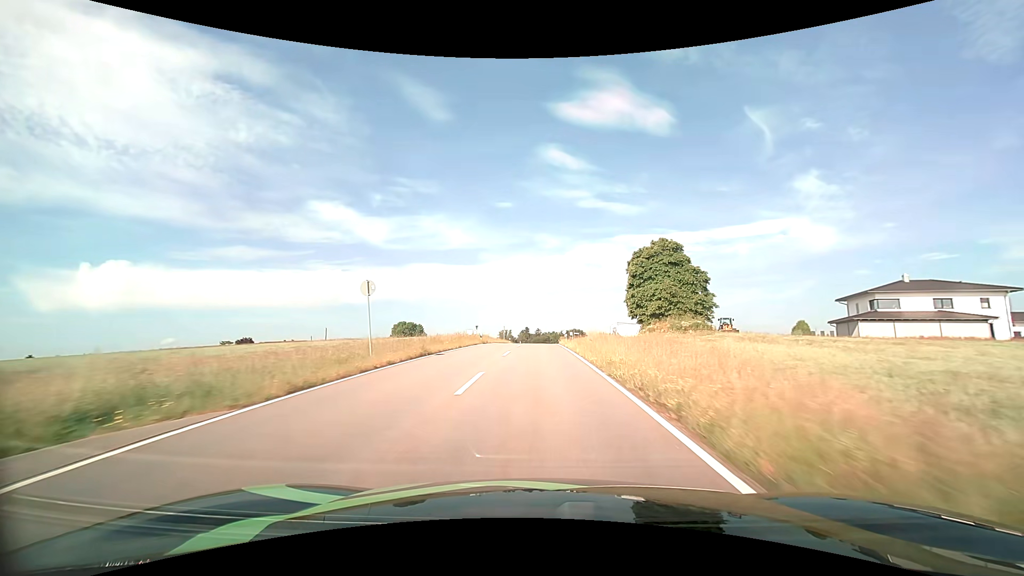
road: tertiary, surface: asphalt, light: Day
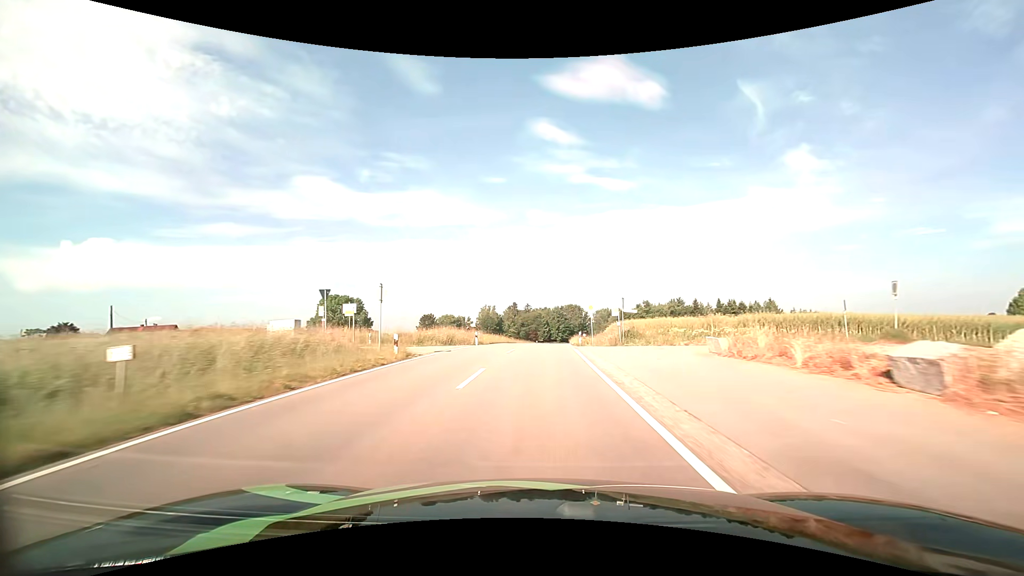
(+0.4, +61.3) m; +1°
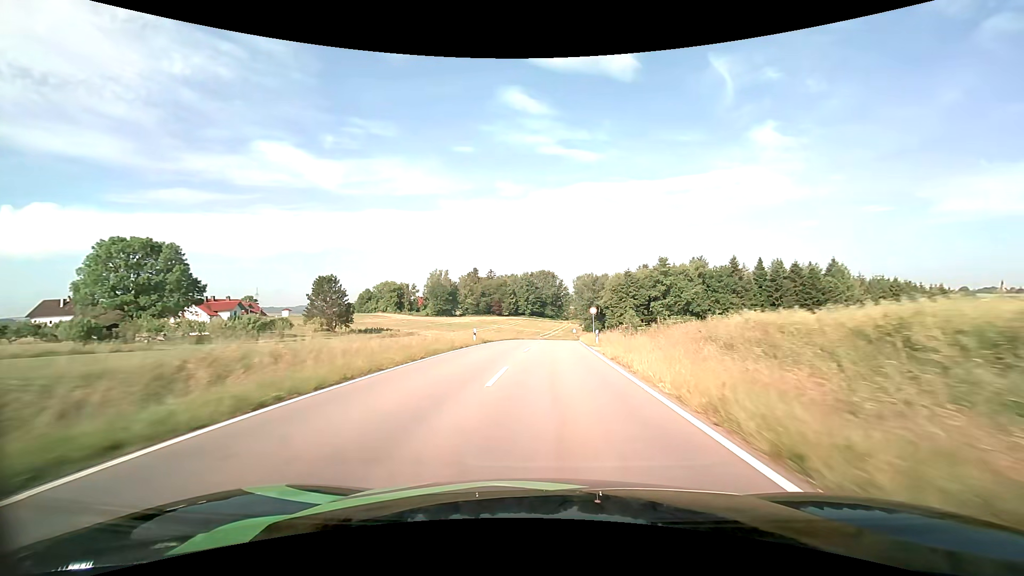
(+1.8, +61.4) m; +4°
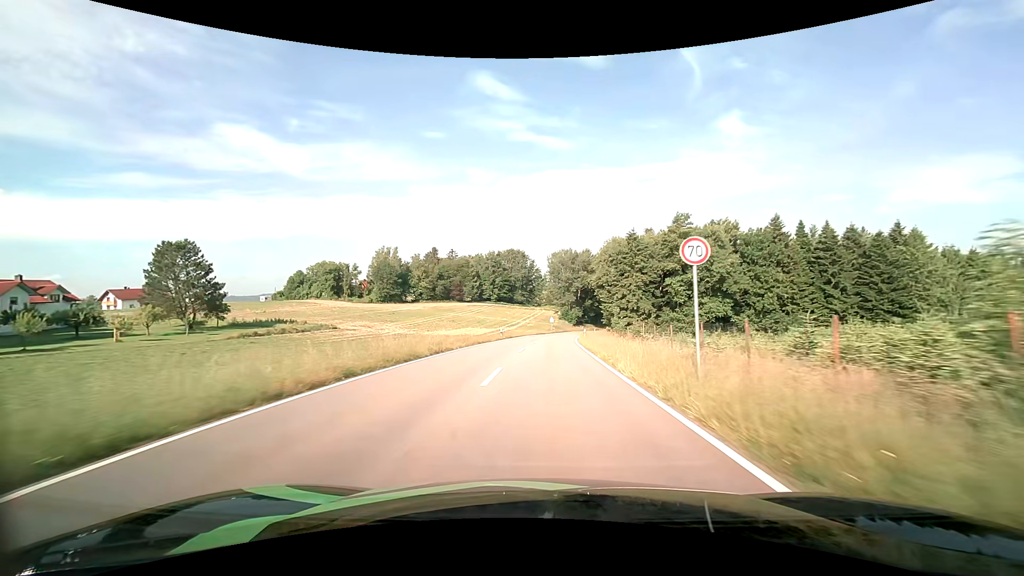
(+1.2, +36.5) m; +3°
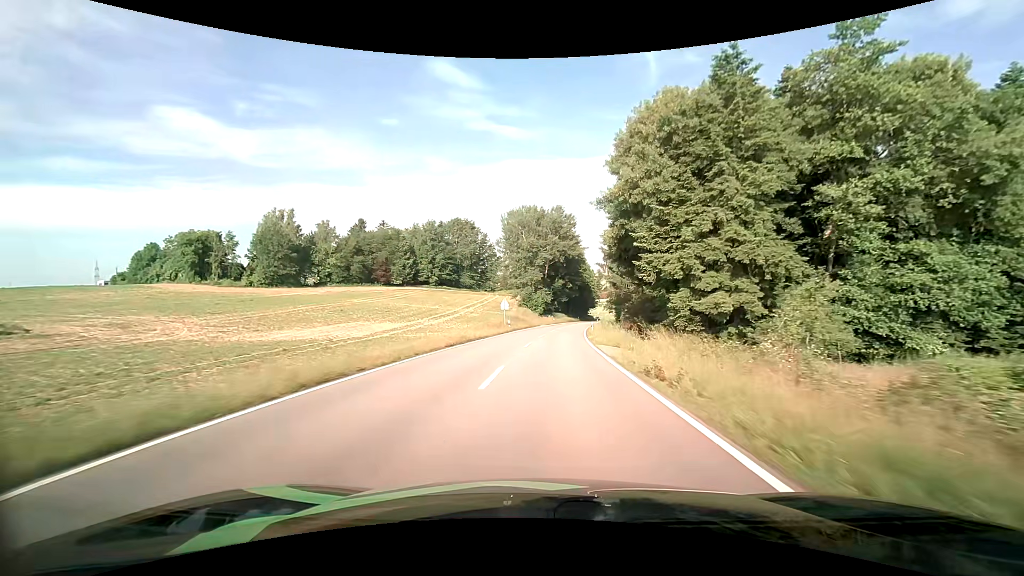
(+1.7, +50.0) m; +5°
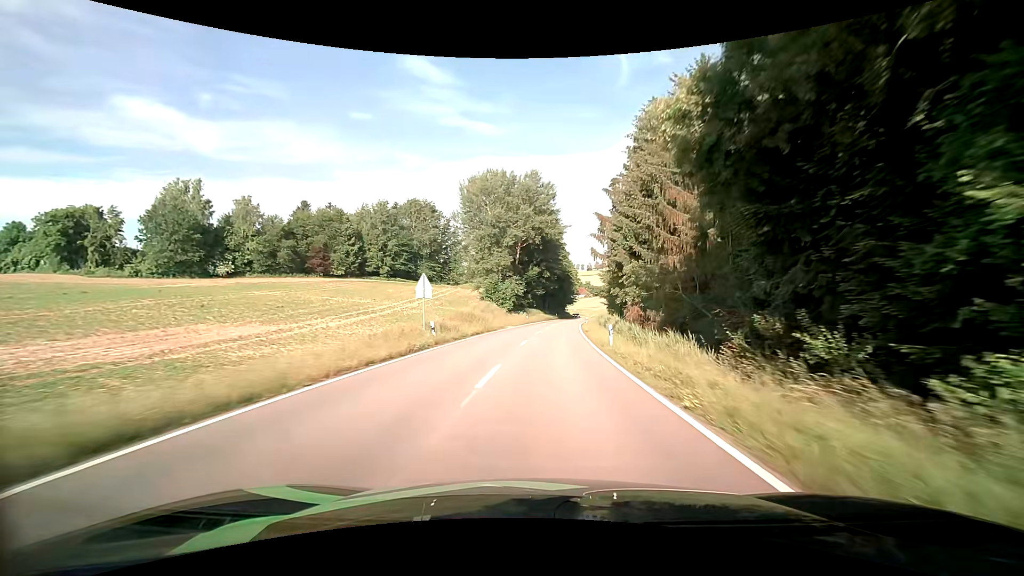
(+0.6, +25.2) m; +3°
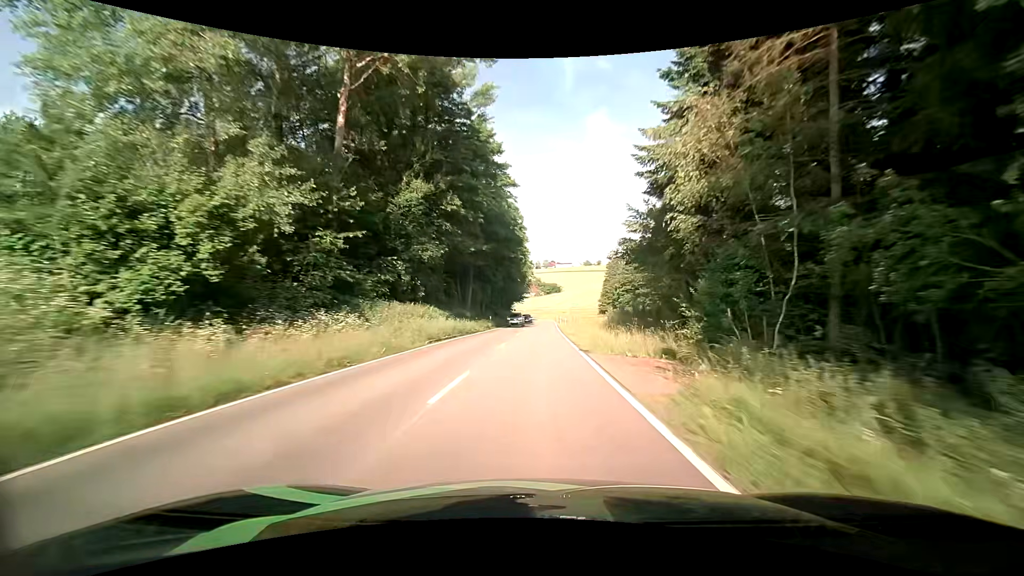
(+3.8, +63.0) m; +6°
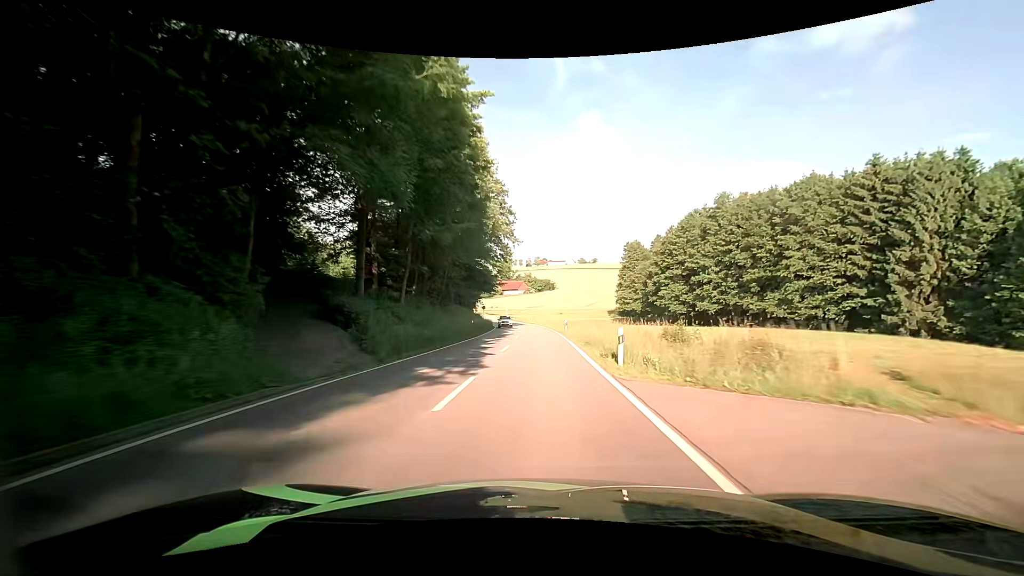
(+0.9, +61.6) m; +1°
(0, +10) (0, +20) (0, +30) (0, +40) (0, +50) (-1, +60) (-1, +70) (-2, +80) (-3, +90) (-5, +100) m
